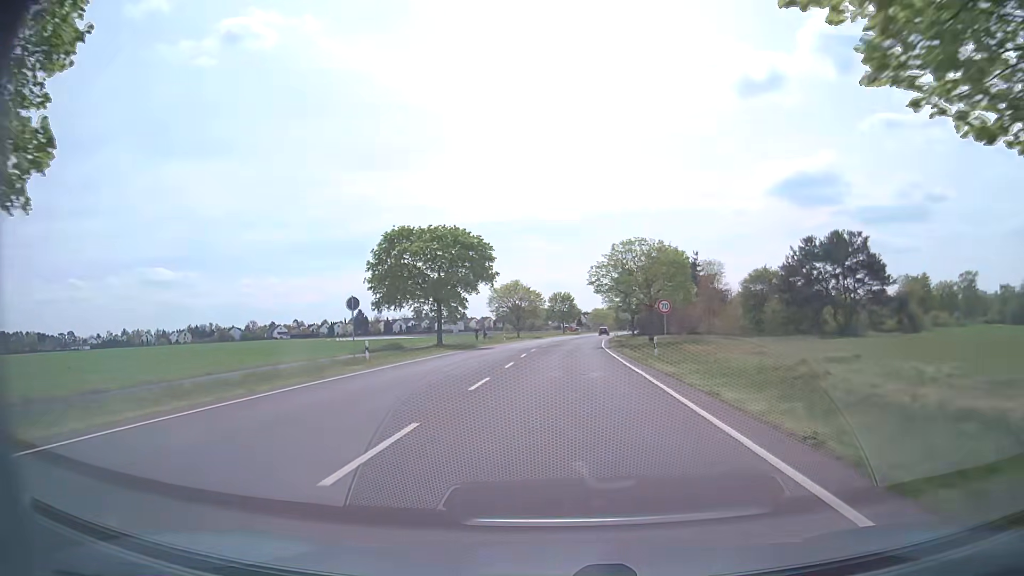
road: secondary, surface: asphalt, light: Day
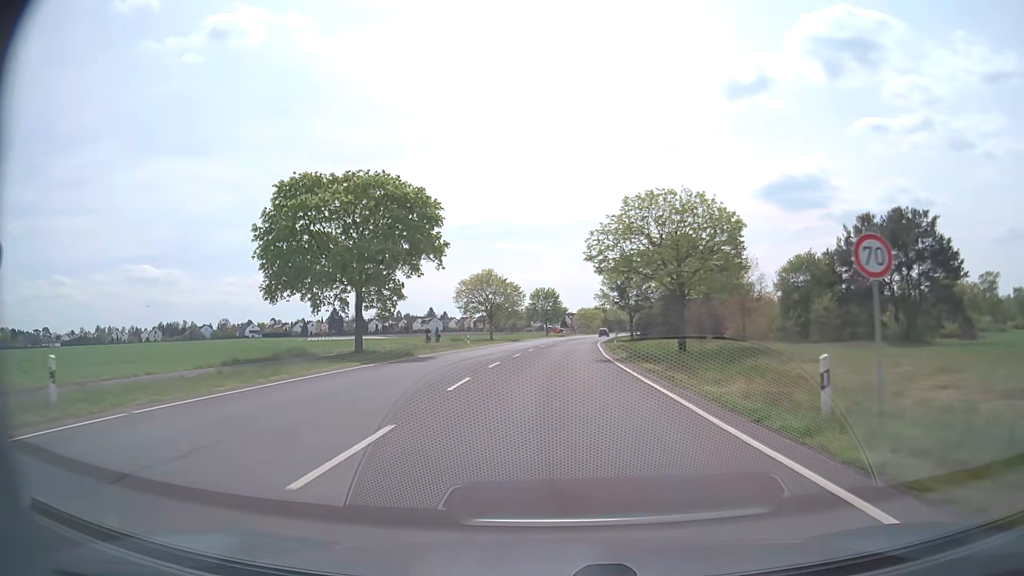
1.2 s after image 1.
(+0.2, +19.6) m; +1°
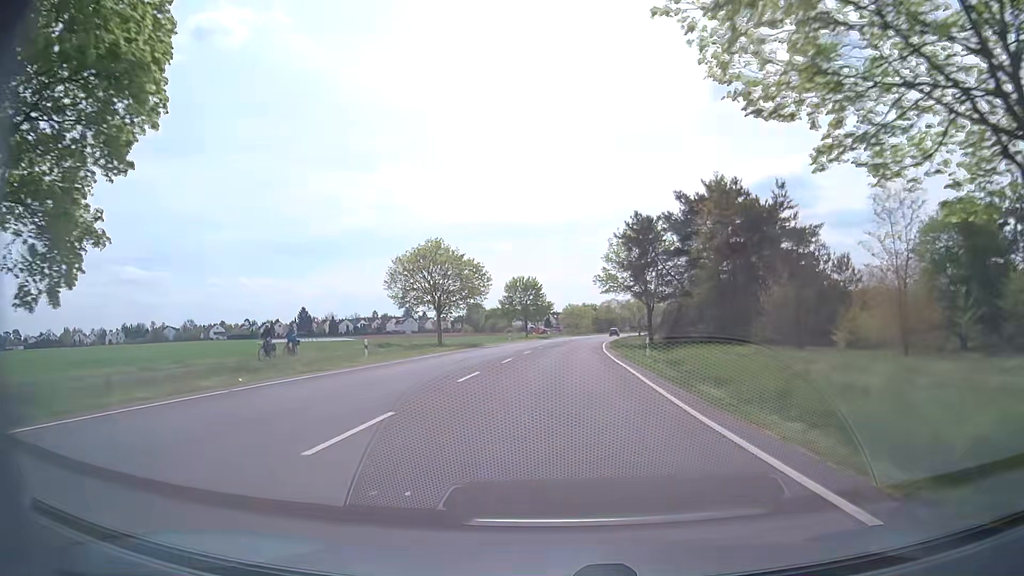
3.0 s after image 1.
(+0.5, +28.9) m; +2°
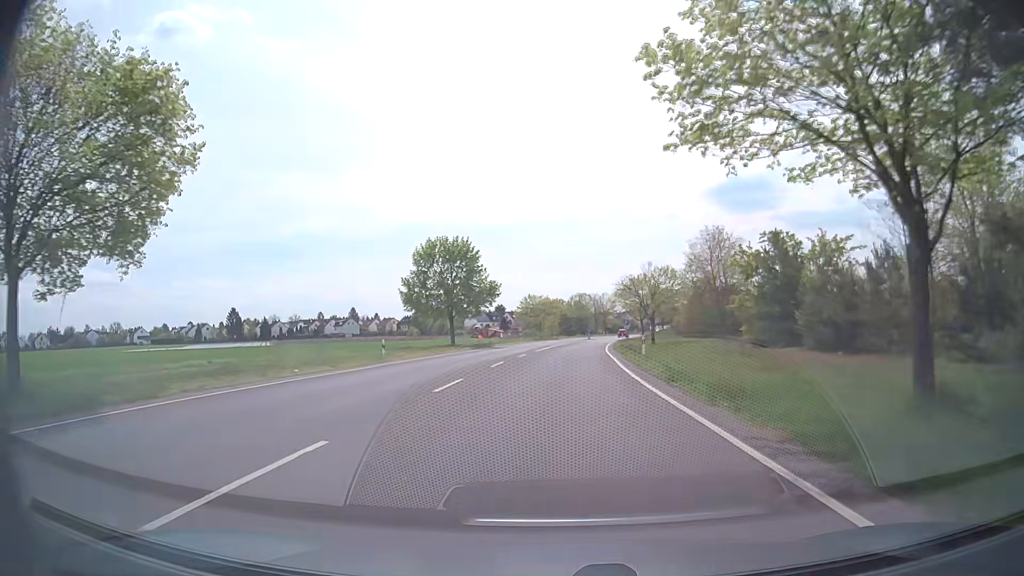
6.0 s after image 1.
(+1.3, +47.0) m; +3°
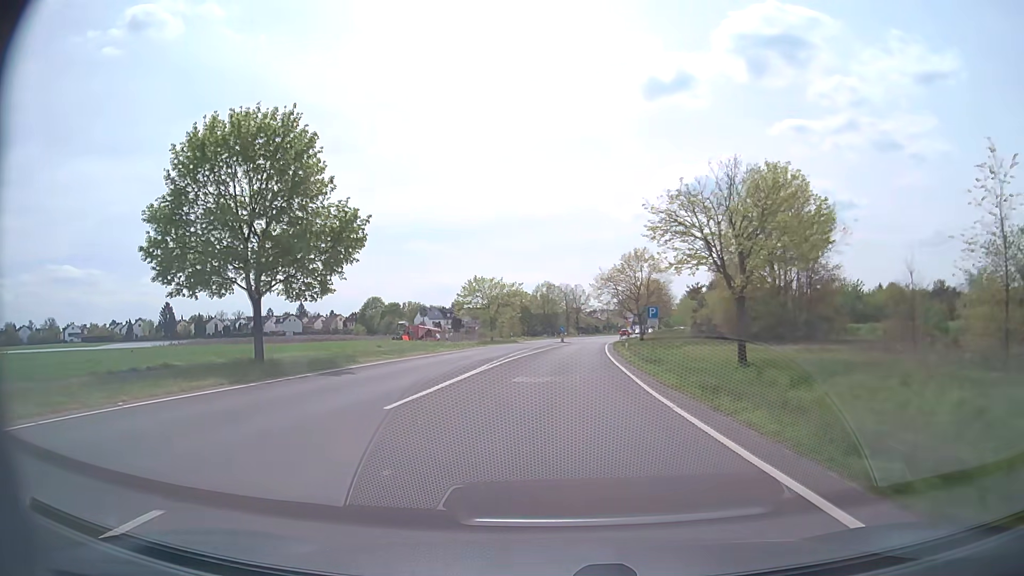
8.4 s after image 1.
(+0.8, +36.4) m; +3°
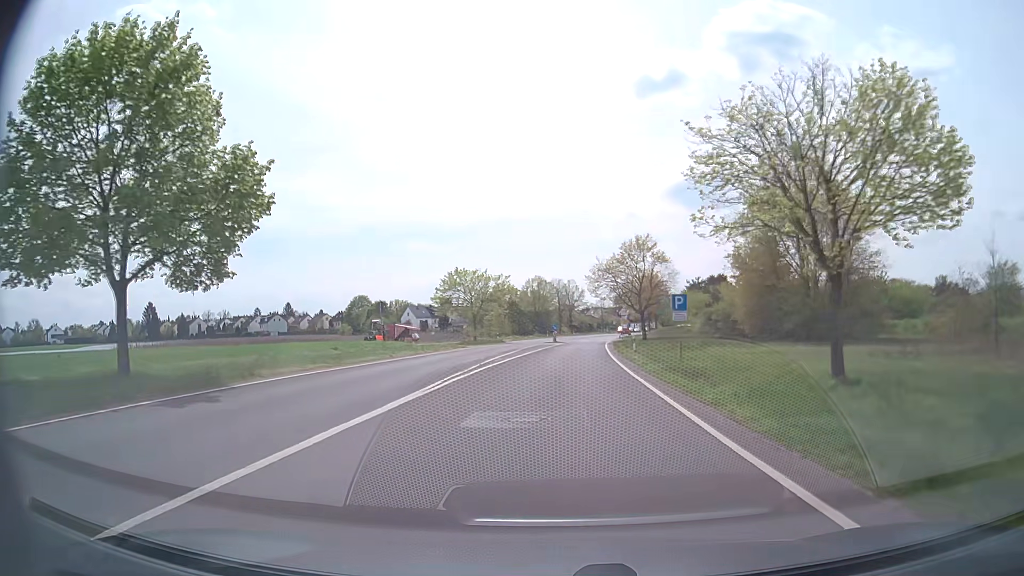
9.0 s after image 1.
(+0.1, +9.0) m; +1°
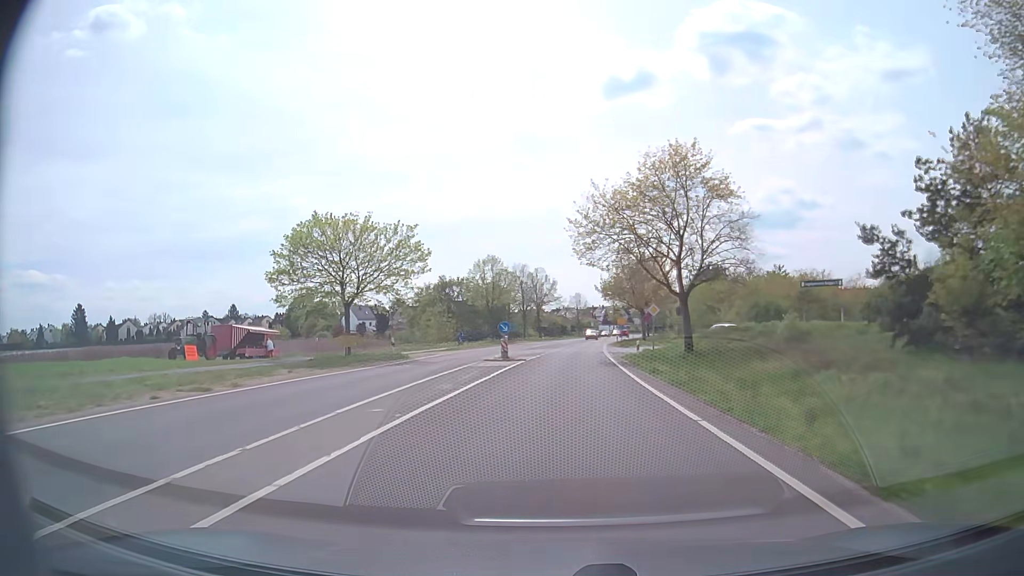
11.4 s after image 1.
(+0.7, +35.2) m; +2°
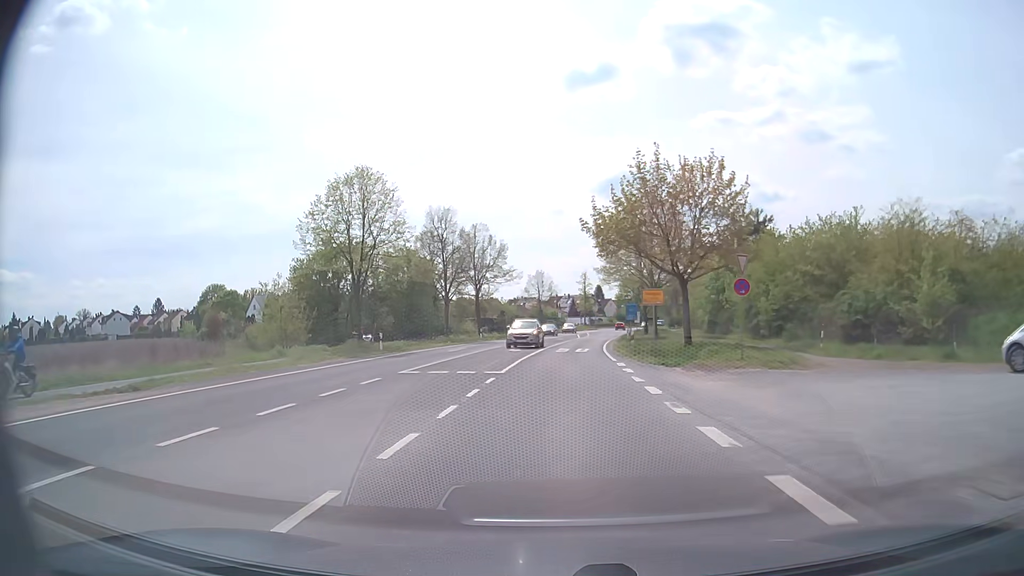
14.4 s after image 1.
(+1.3, +42.7) m; +3°
(0, +10) (0, +20) (+1, +30) (+2, +40) (+2, +50) (+3, +60) (+5, +70) (+6, +80) (+7, +90) (+9, +99) m
